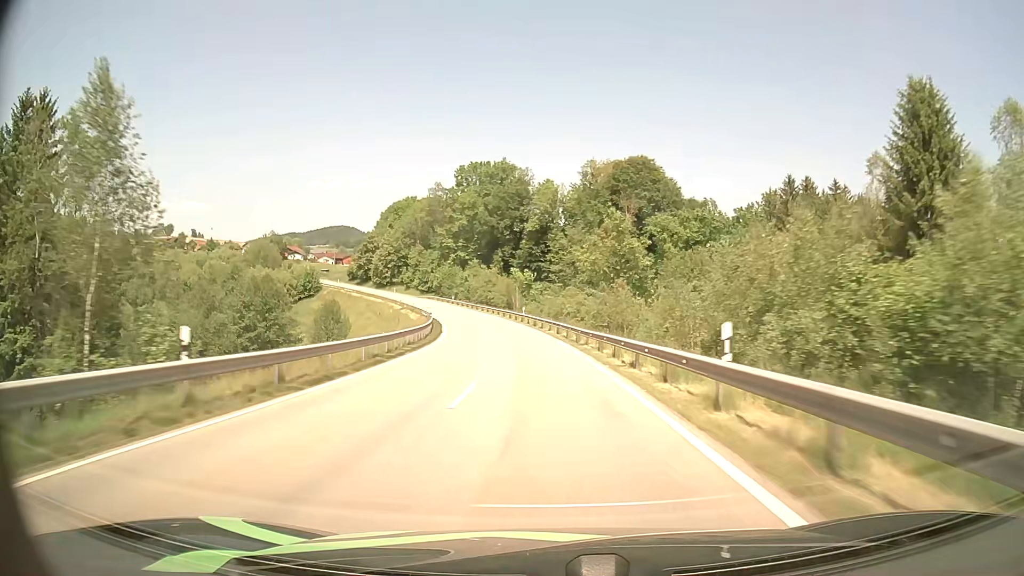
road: secondary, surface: asphalt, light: Day
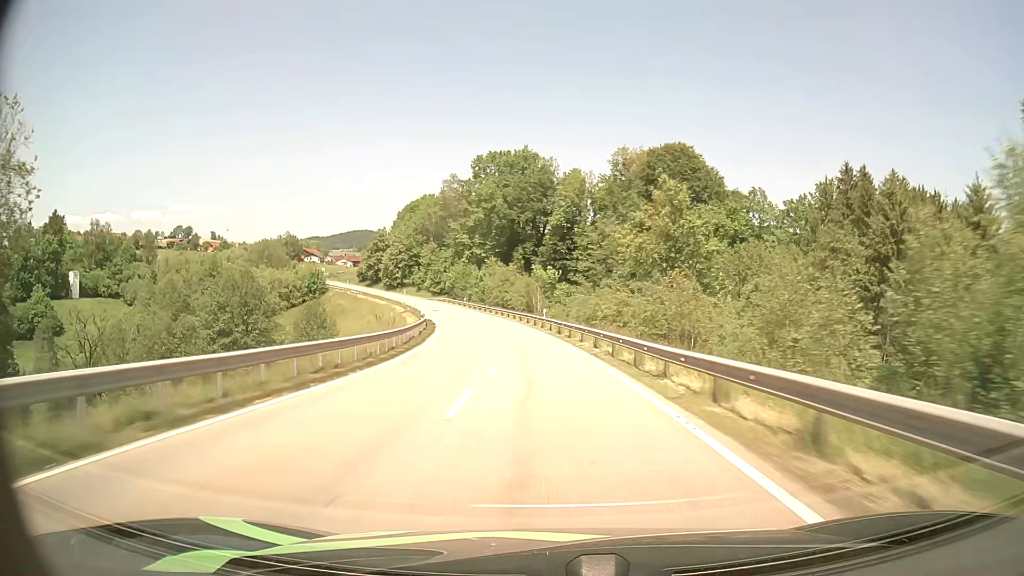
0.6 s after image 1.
(-0.3, +15.2) m; -2°
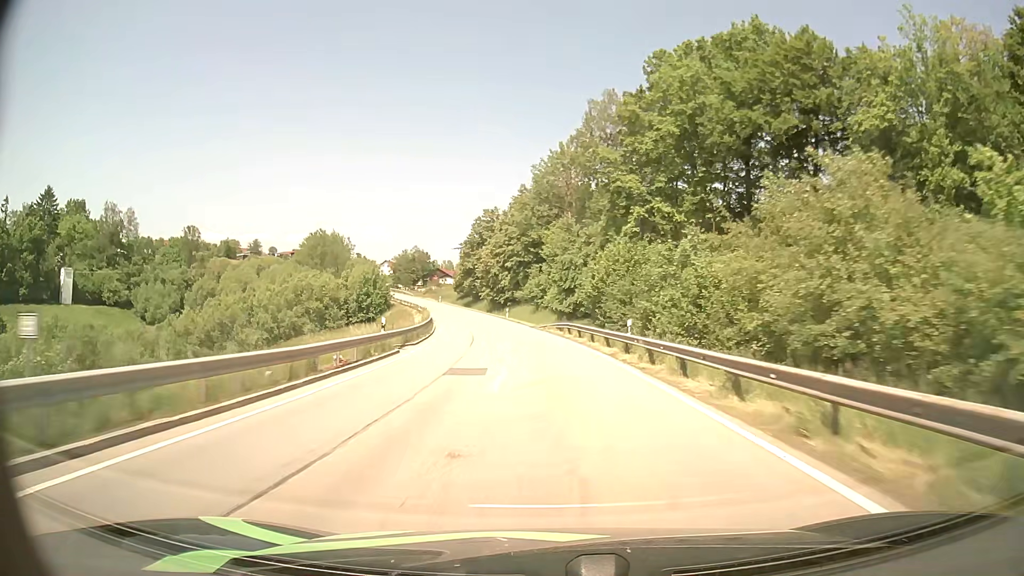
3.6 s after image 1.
(-8.8, +73.7) m; -14°
(0, +10) (0, +20) (-1, +30) (-2, +40) (-3, +50) (-5, +60) (-7, +70) (-9, +79) (-11, +89) (-14, +99) m
